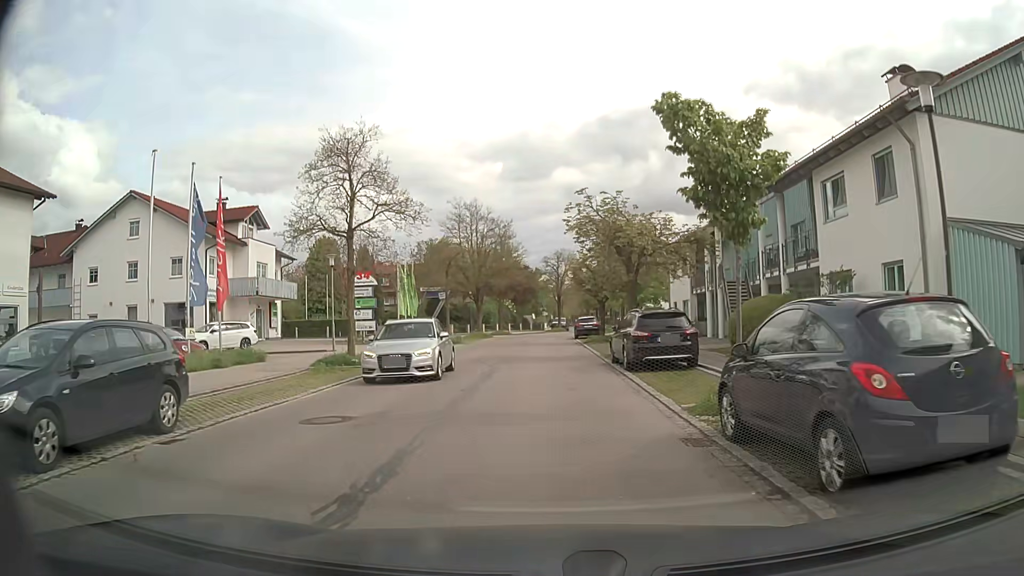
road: residential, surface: asphalt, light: Day
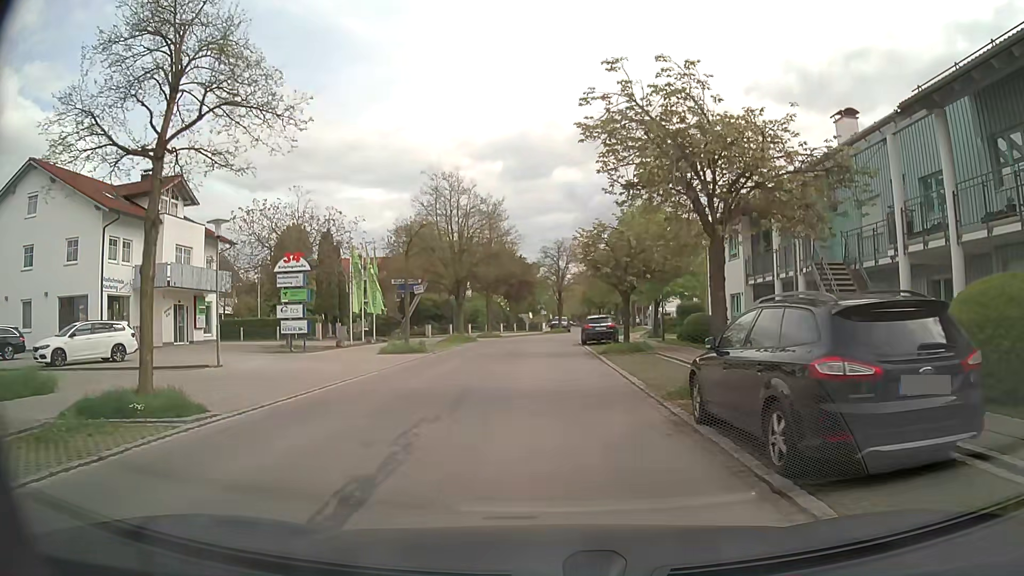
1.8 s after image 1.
(+0.1, +11.4) m; +1°
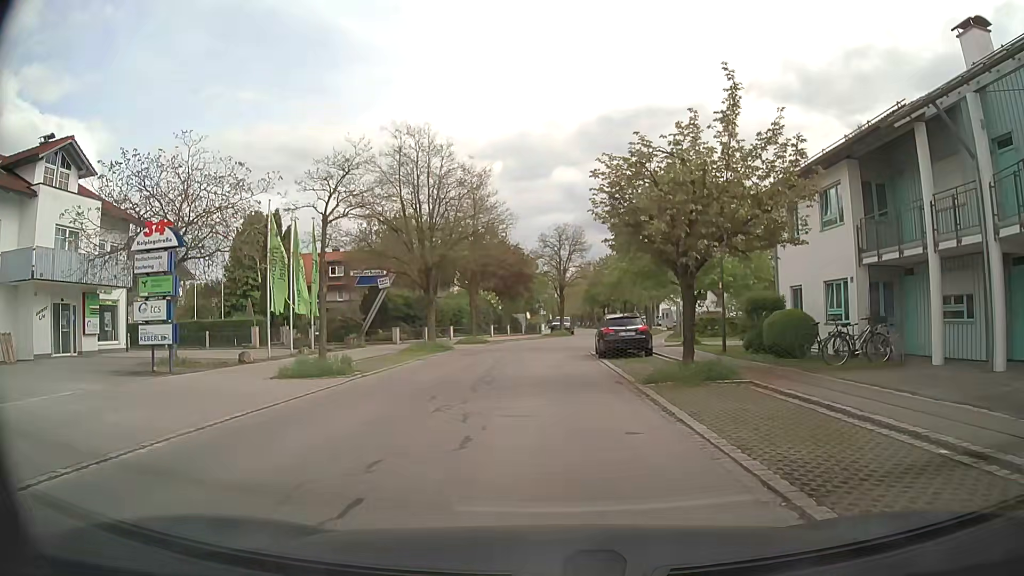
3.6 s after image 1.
(0.0, +11.1) m; 0°
(0, +10) (0, +20) (0, +30) (+1, +40) (+4, +50) (+6, +59) (+7, +69) (+8, +79) (+8, +89) (+8, +99) m
